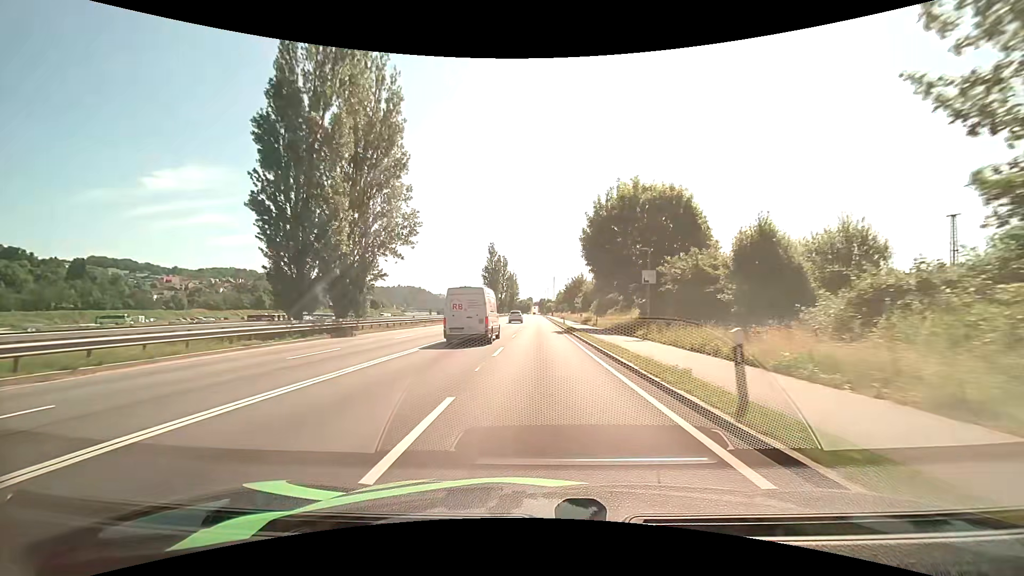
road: primary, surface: asphalt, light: Day
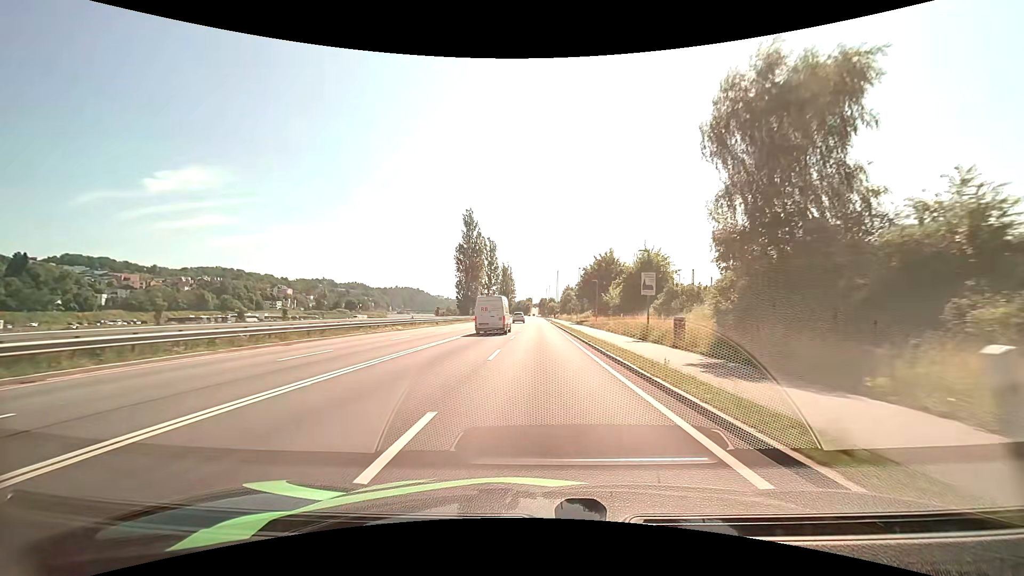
(-0.4, +48.9) m; -1°
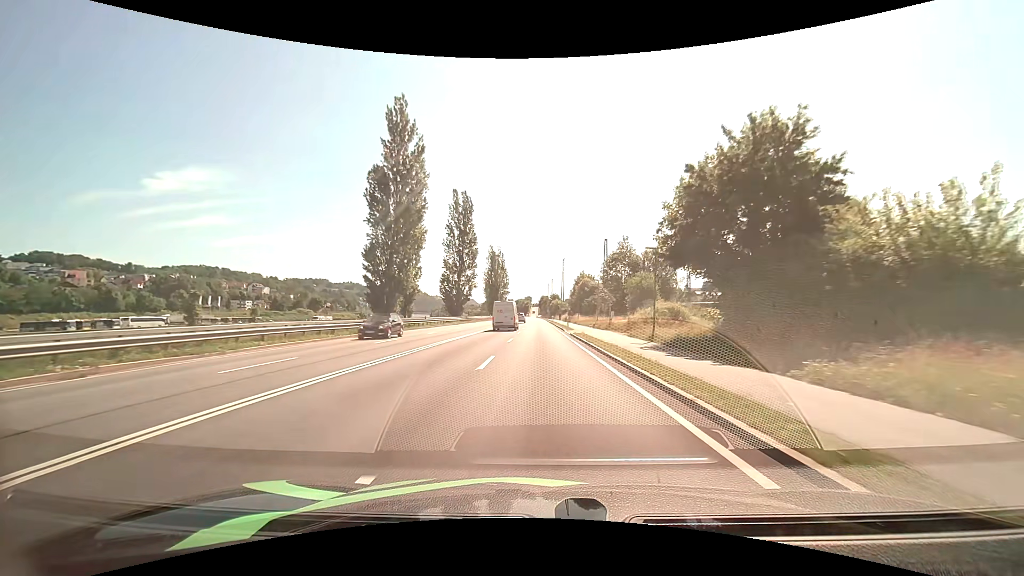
(0.0, +50.9) m; 0°
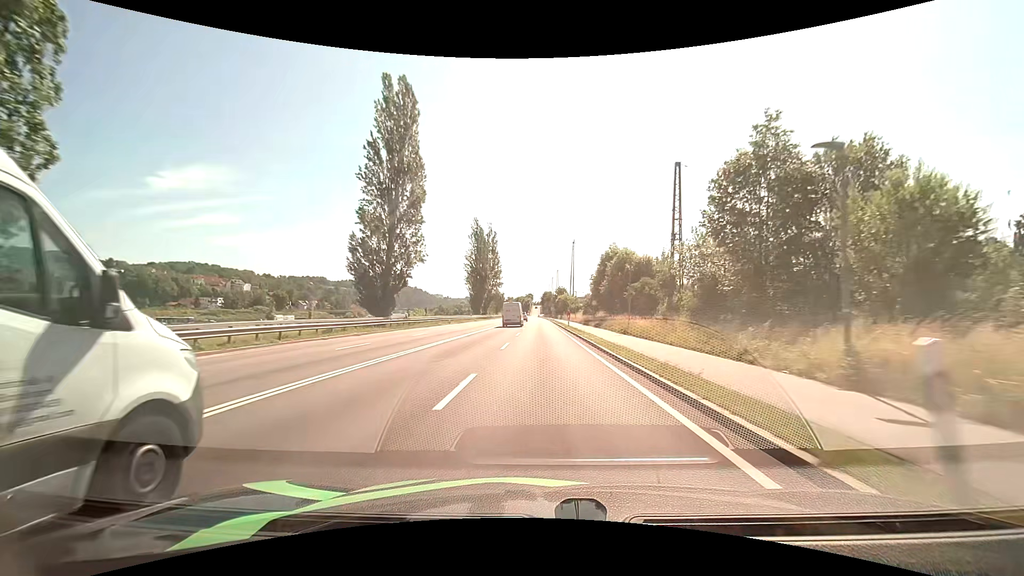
(0.0, +41.0) m; 0°
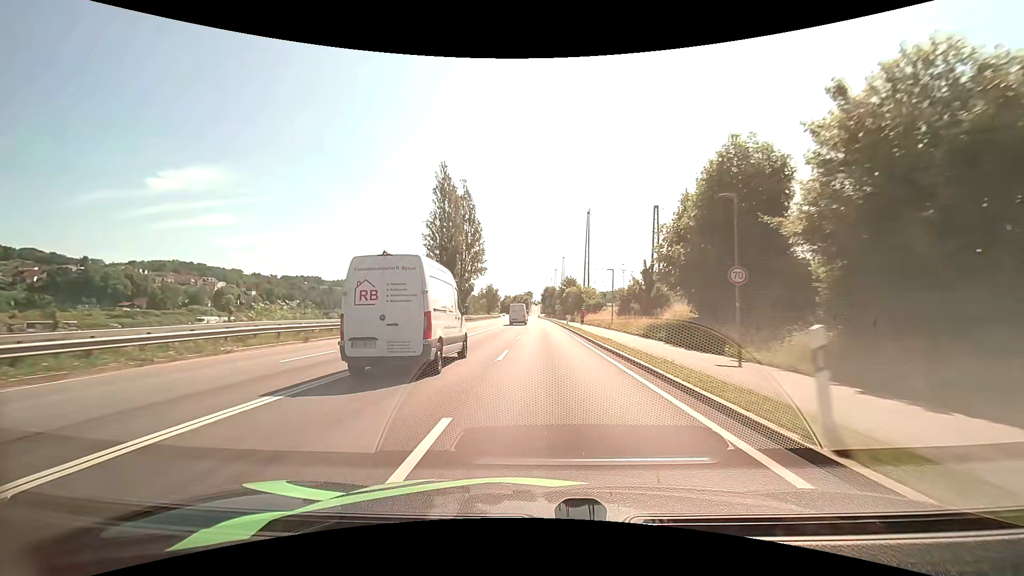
(-0.3, +40.8) m; 0°
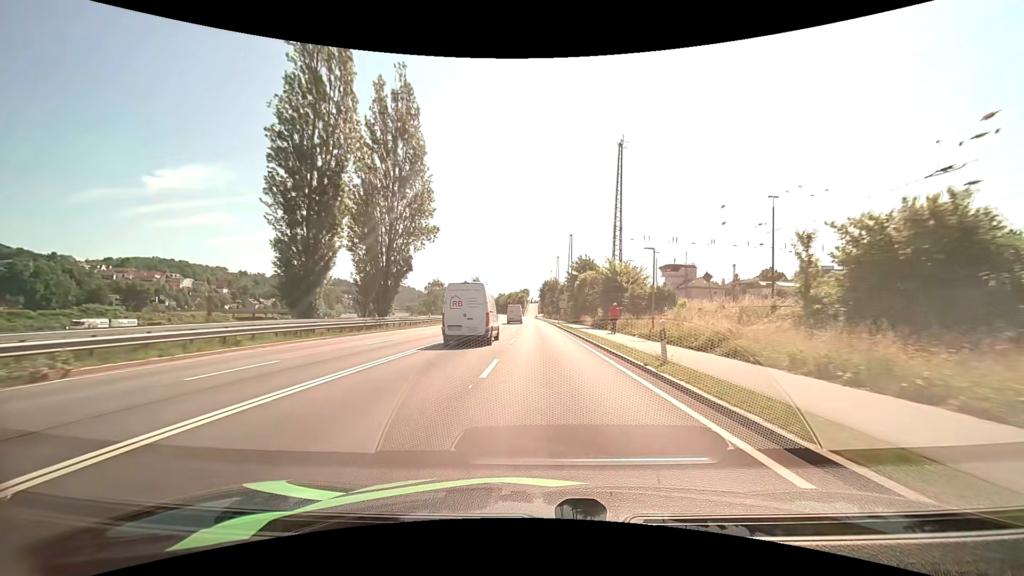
(+0.1, +40.0) m; 0°
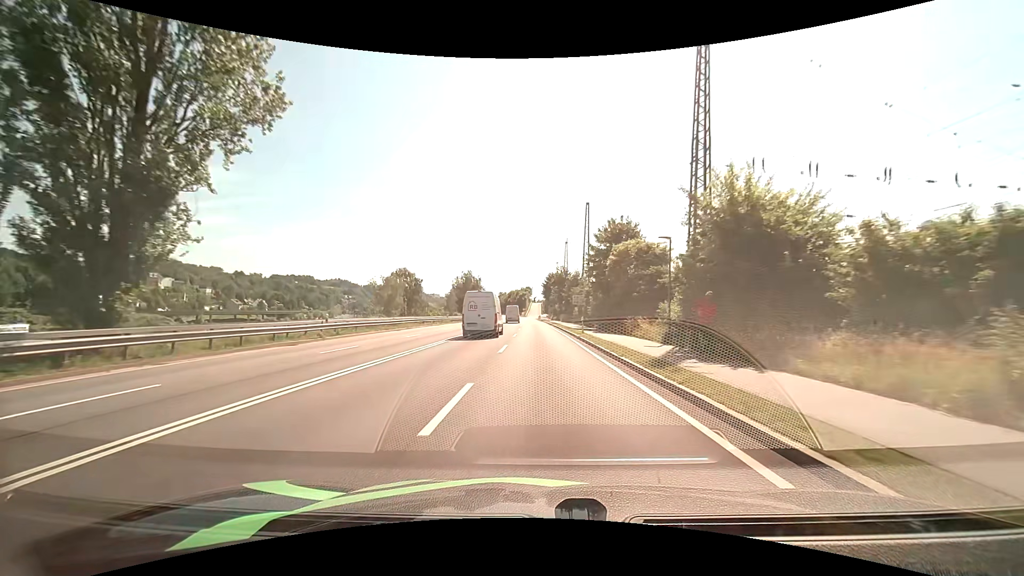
(+0.1, +28.9) m; 0°
